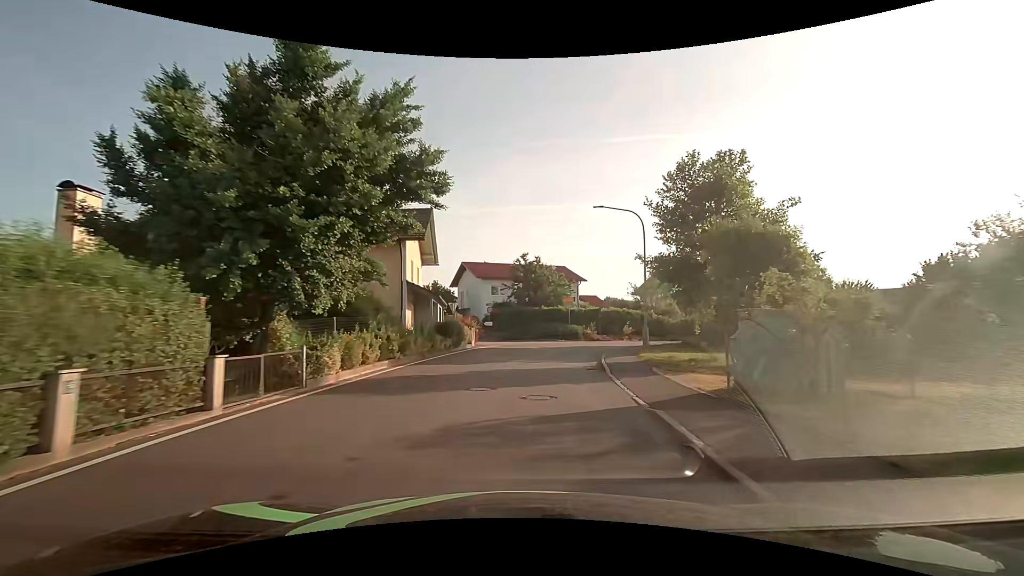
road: secondary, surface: asphalt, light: Day
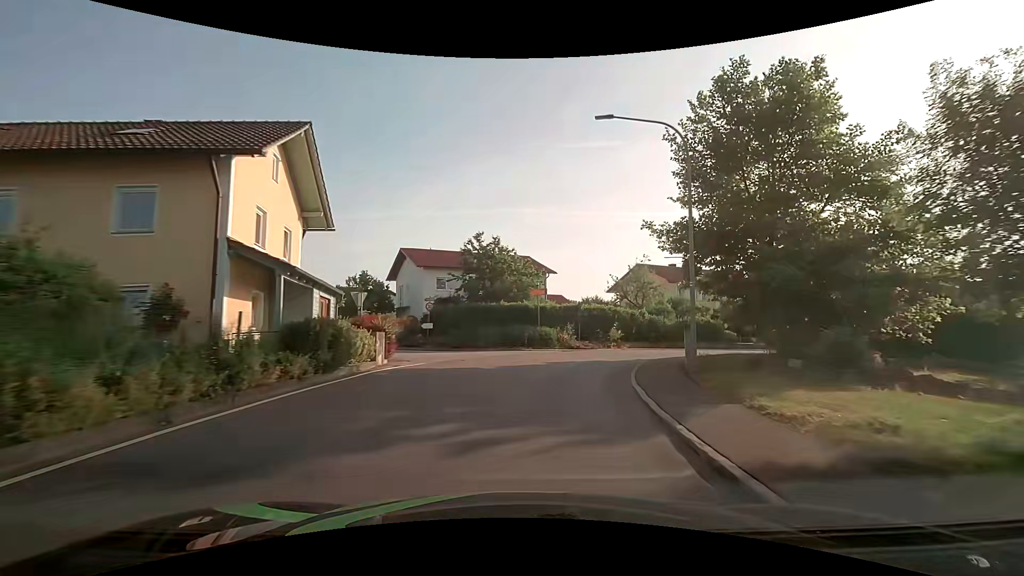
(+0.5, +12.6) m; +5°
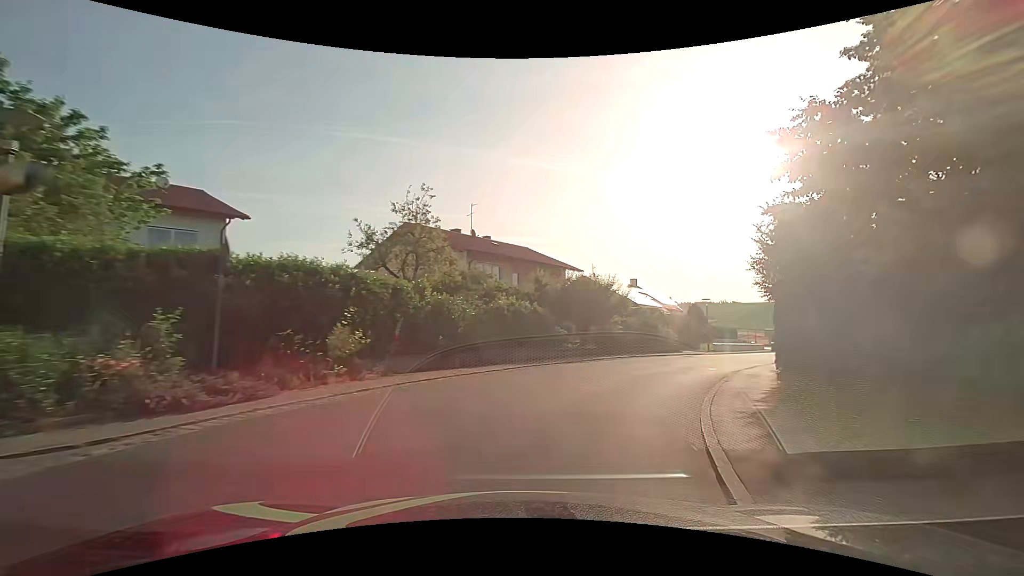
(+3.9, +22.6) m; +25°
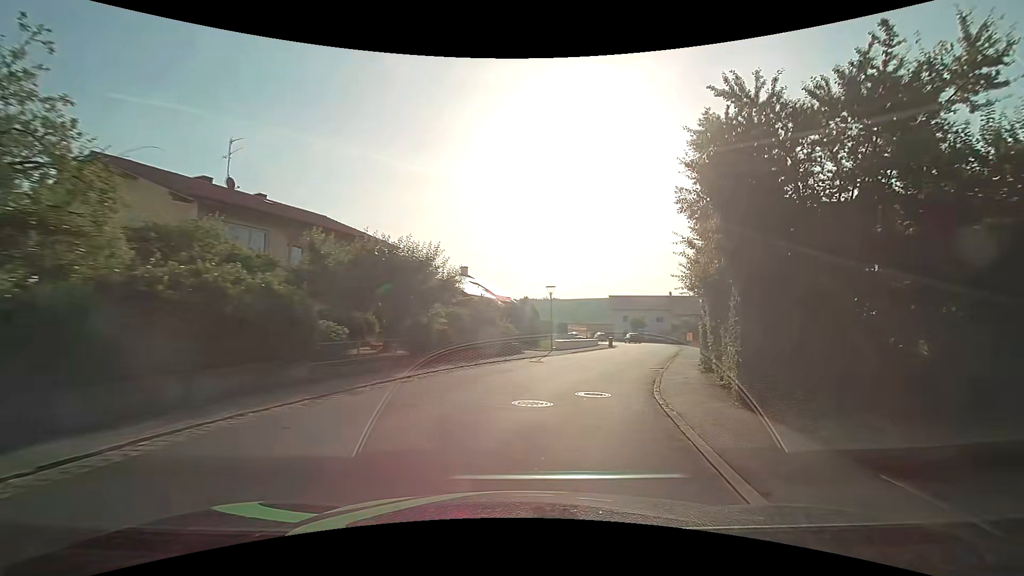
(+2.0, +10.9) m; +20°
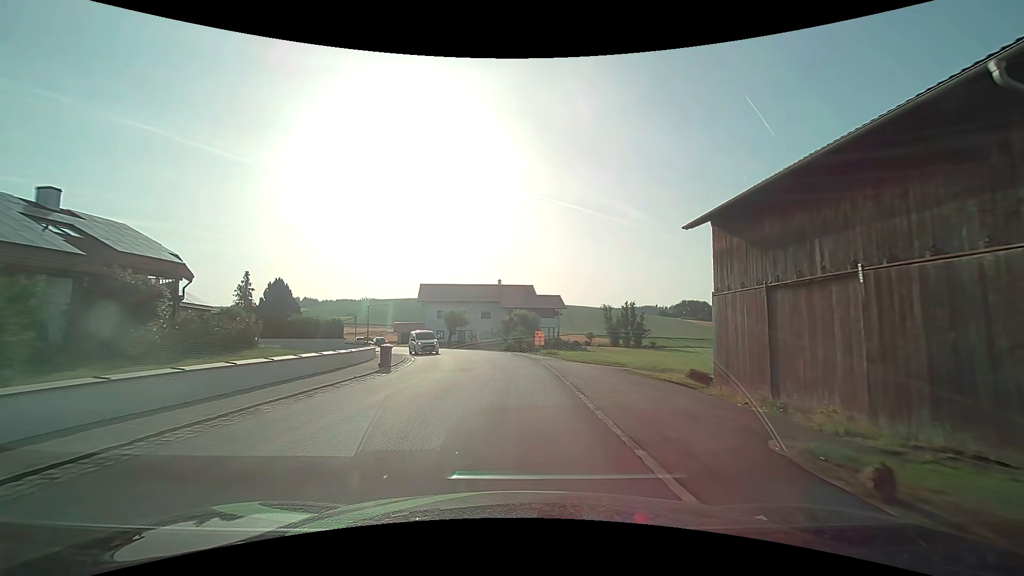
(+7.1, +29.2) m; +20°
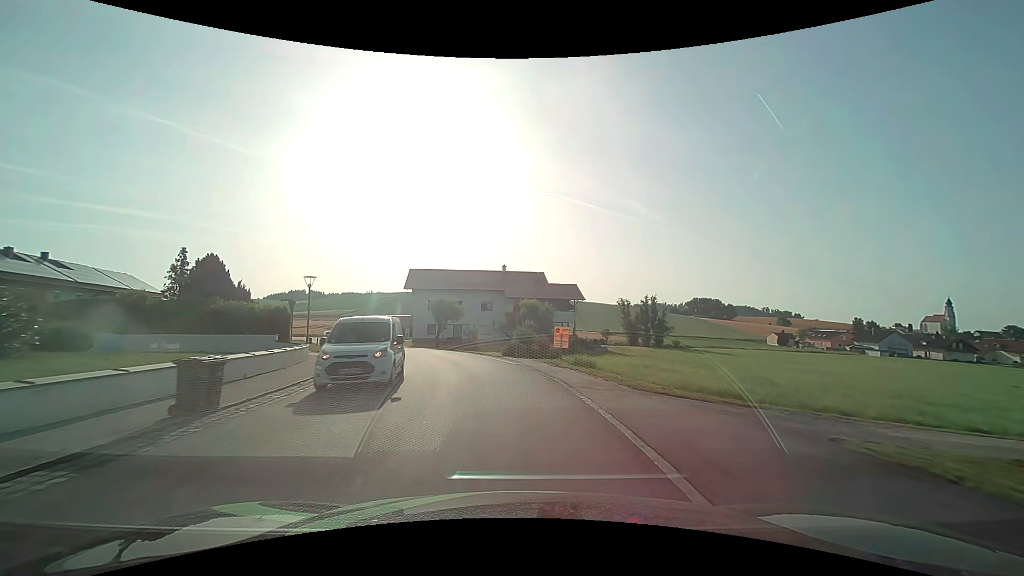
(0.0, +13.3) m; 0°
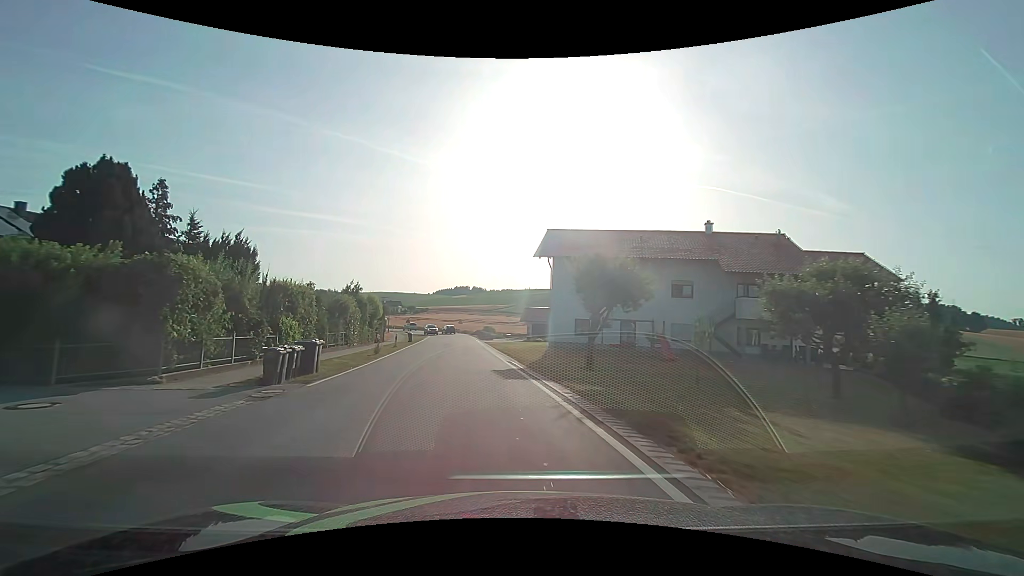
(-3.4, +27.0) m; -17°
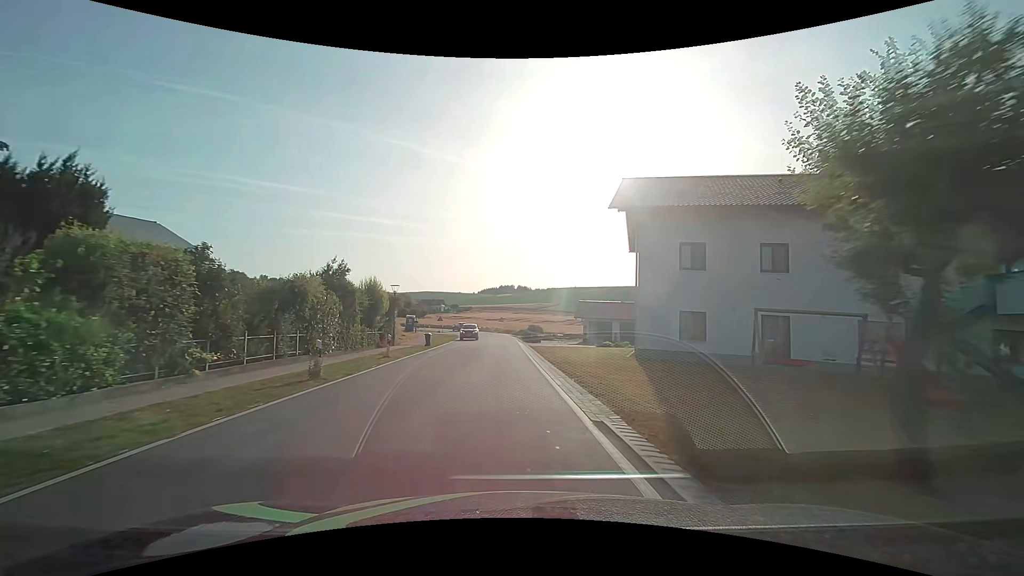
(-0.8, +14.0) m; -6°
(0, +10) (0, +20) (-1, +30) (-1, +40) (-2, +50) (-2, +60) (-4, +70) (-7, +79) (-11, +88) (-16, +97) m
